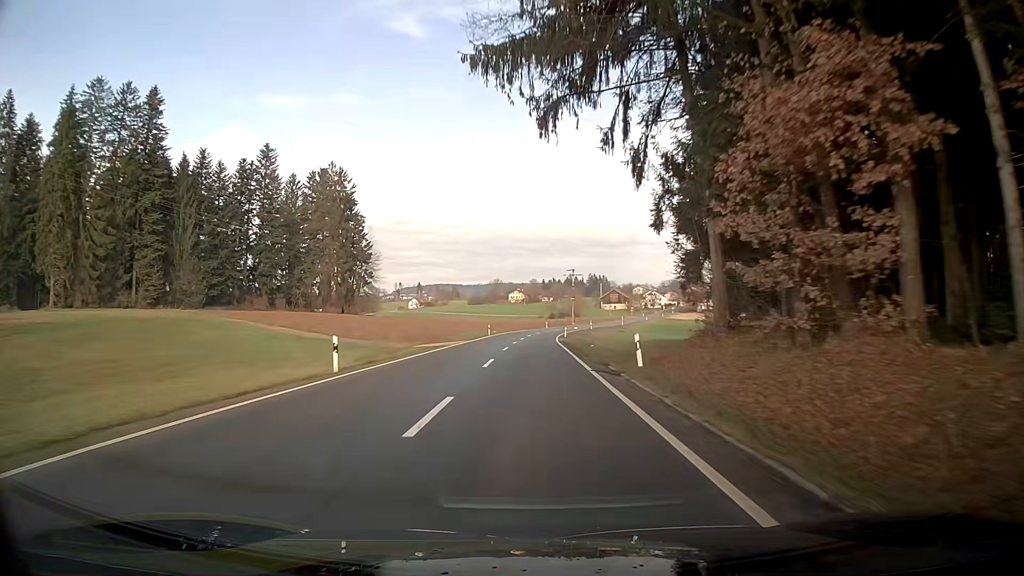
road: tertiary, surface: asphalt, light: Day
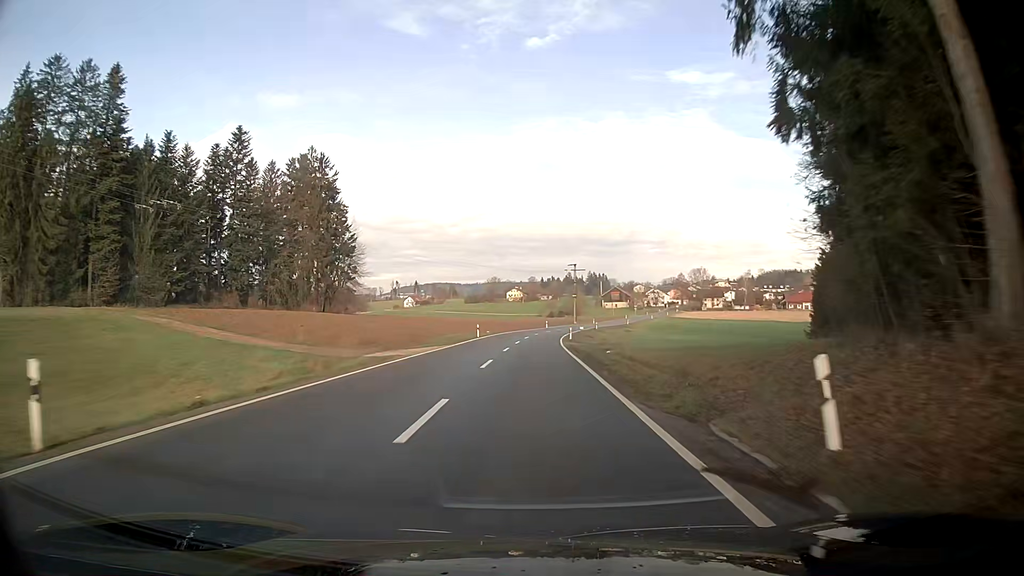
(0.0, +12.4) m; 0°
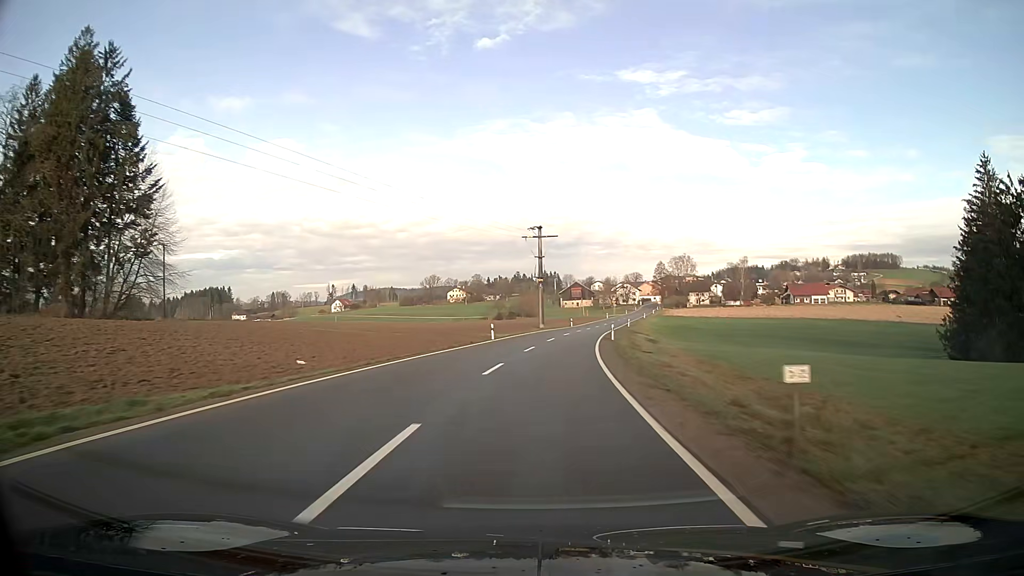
(+1.7, +62.7) m; +5°
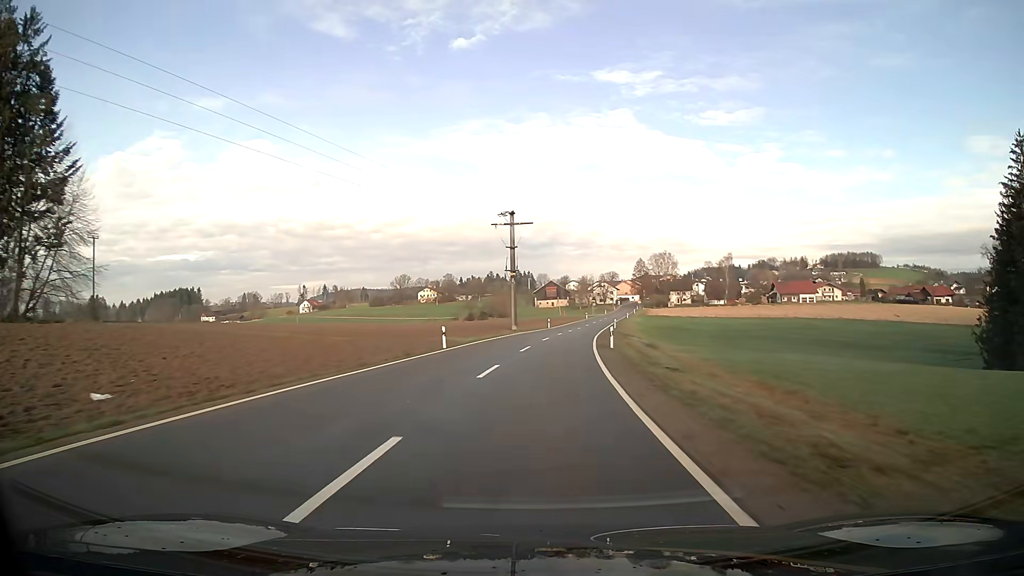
(+0.2, +12.7) m; +2°
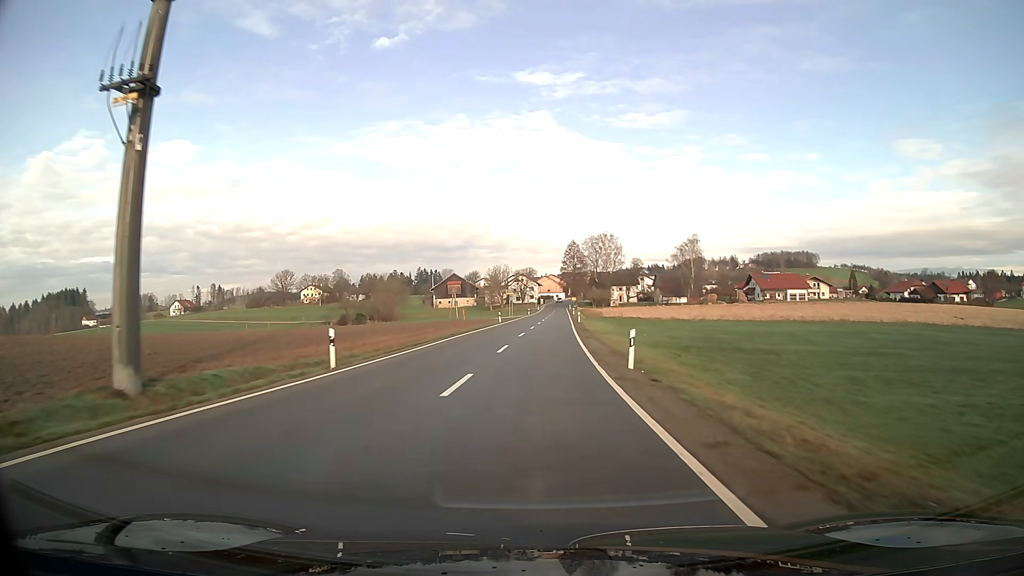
(+4.6, +63.6) m; +7°
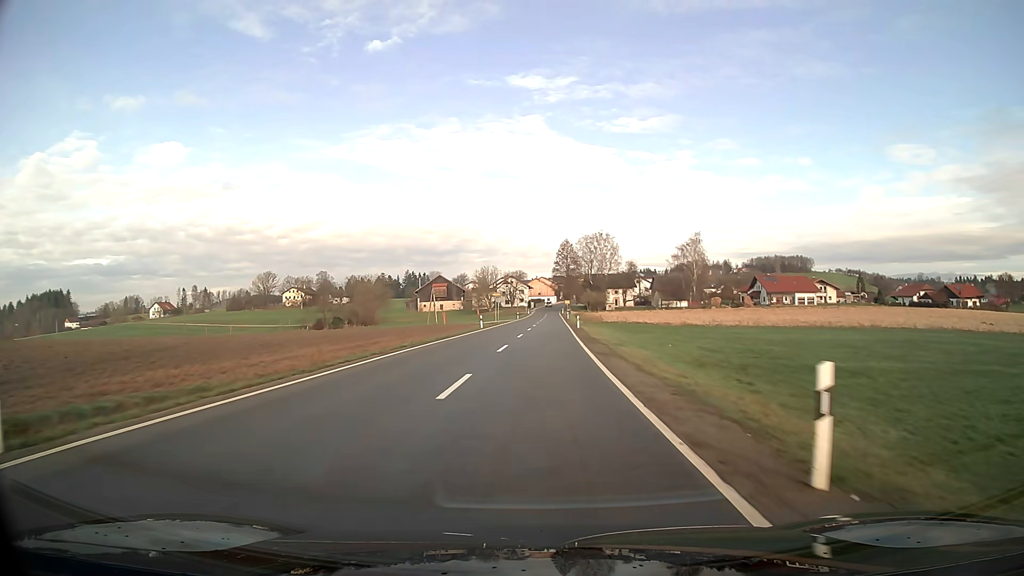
(+0.1, +12.5) m; +1°
